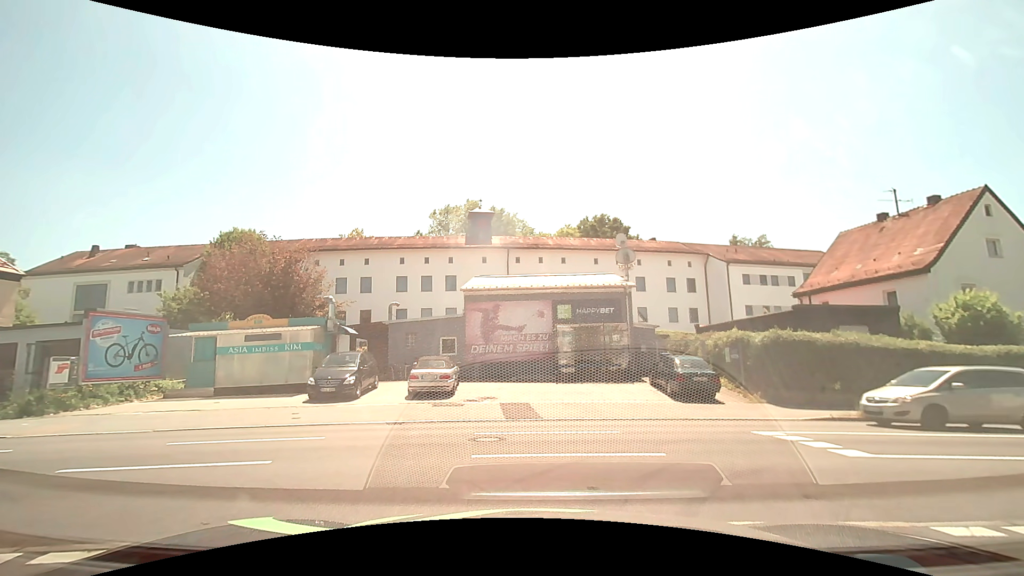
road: service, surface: paving_stones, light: Day
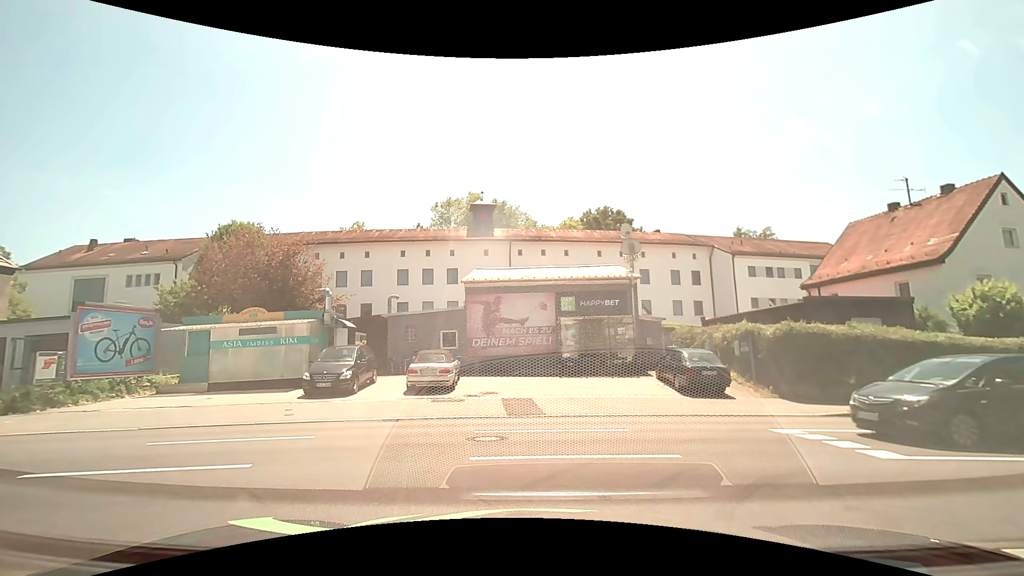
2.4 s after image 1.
(0.0, +0.7) m; 0°
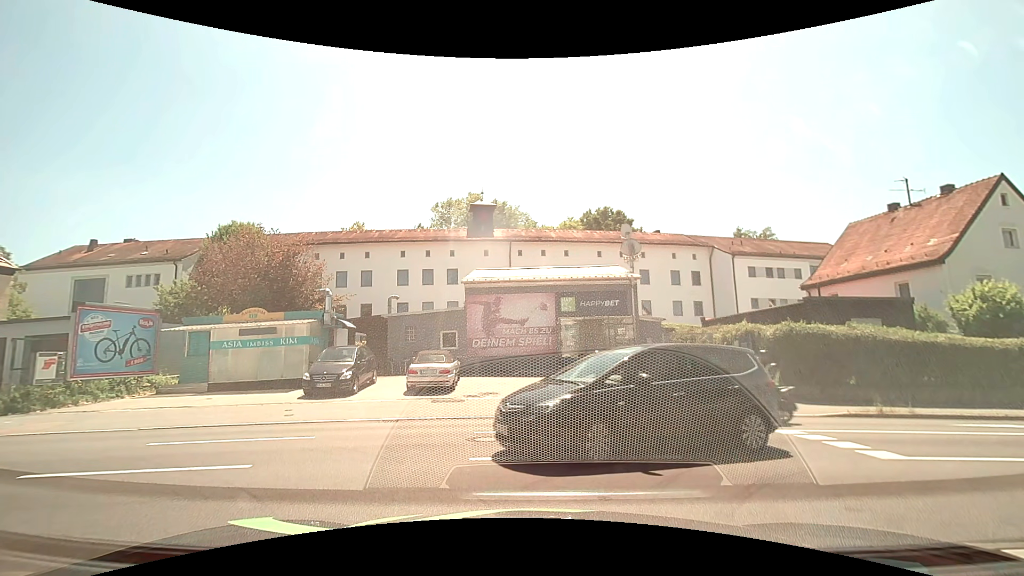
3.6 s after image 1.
(0.0, 0.0) m; 0°
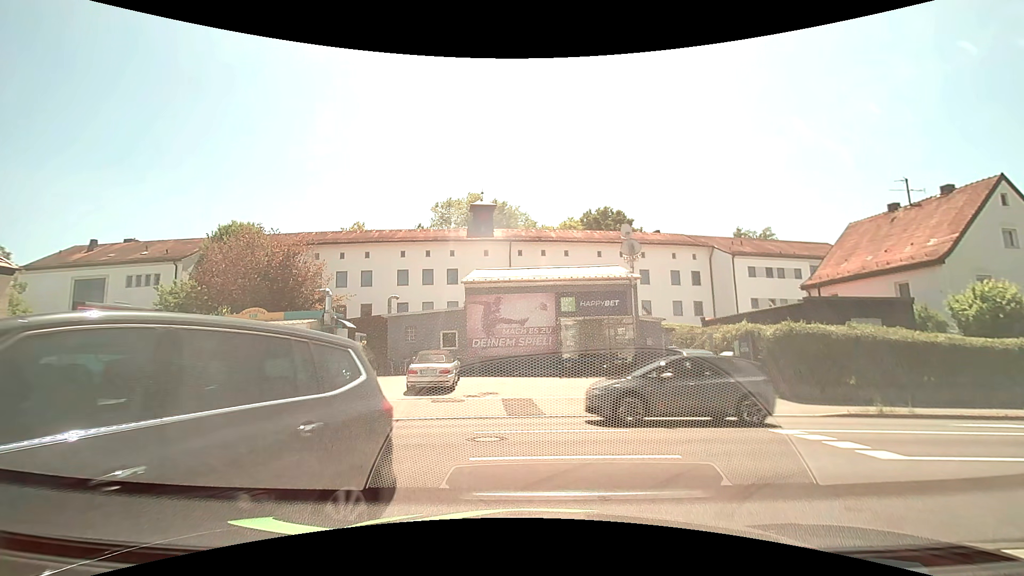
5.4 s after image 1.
(0.0, 0.0) m; 0°
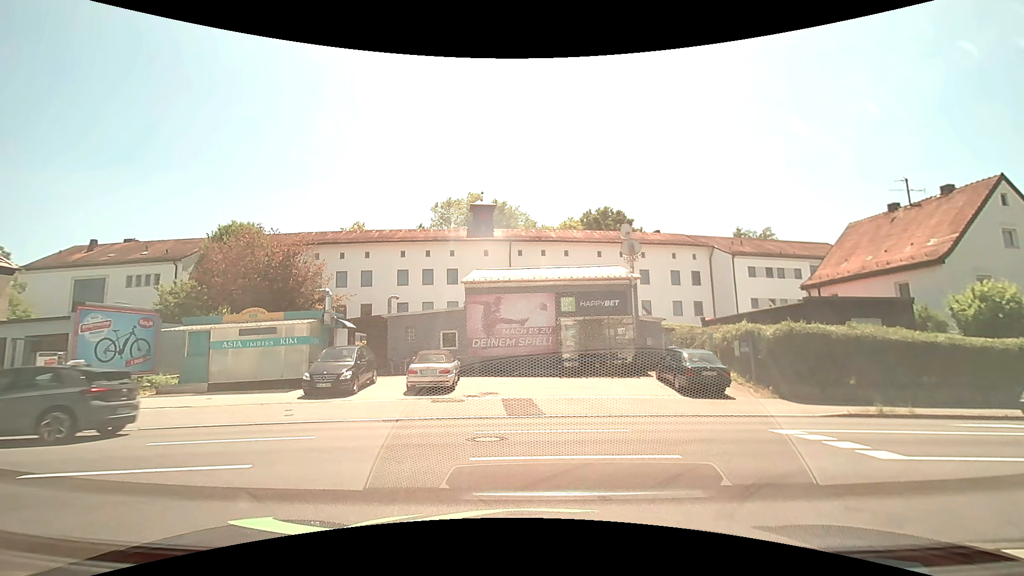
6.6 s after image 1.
(0.0, 0.0) m; 0°
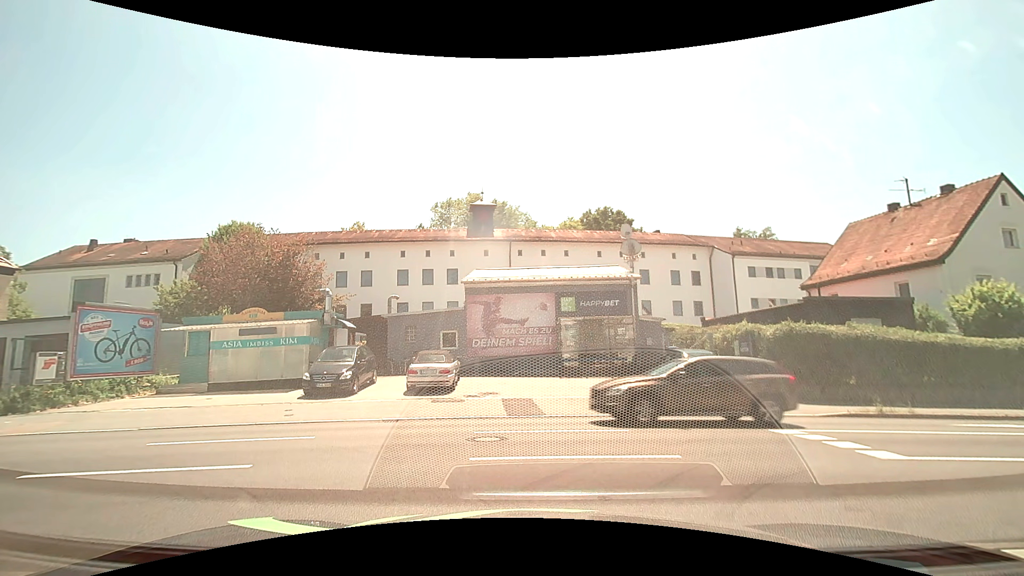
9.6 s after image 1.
(0.0, 0.0) m; 0°
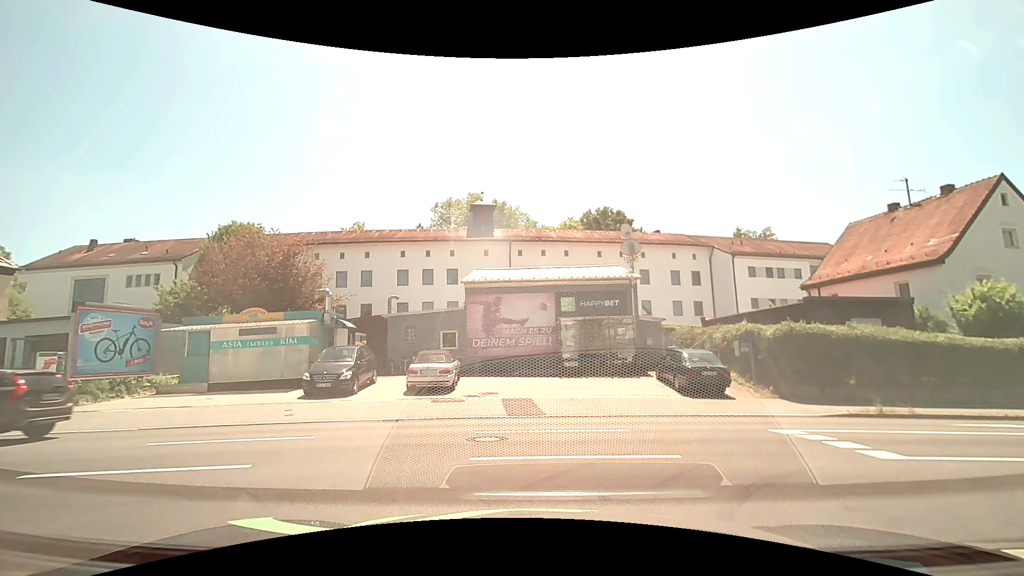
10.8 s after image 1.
(0.0, 0.0) m; 0°
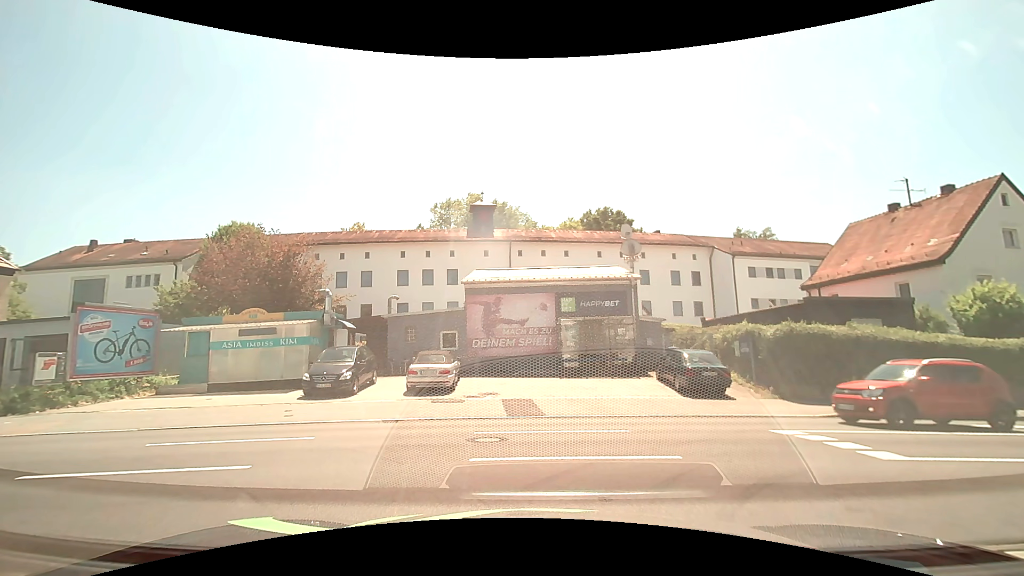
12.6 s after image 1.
(0.0, 0.0) m; 0°
